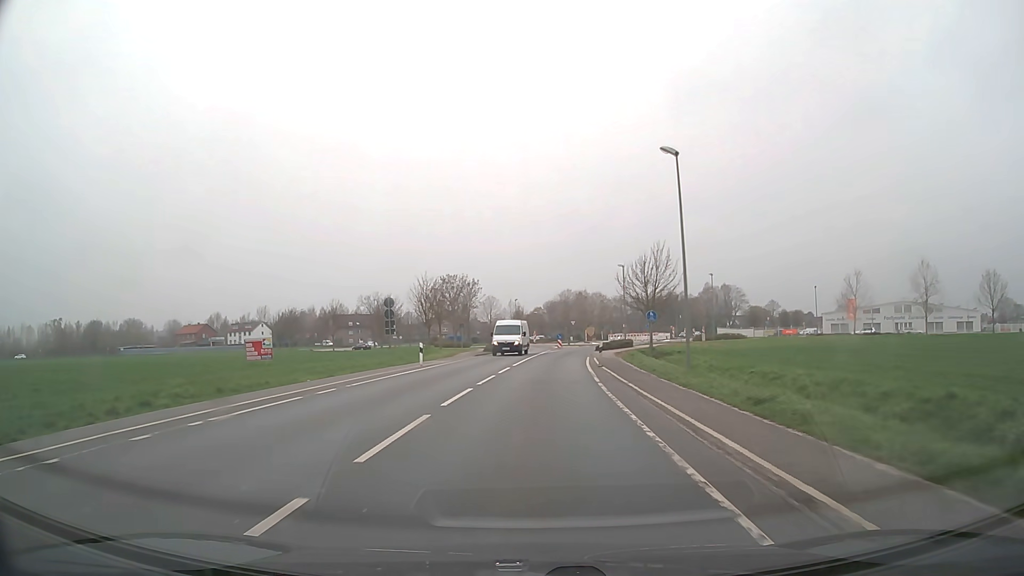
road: secondary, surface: asphalt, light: Day
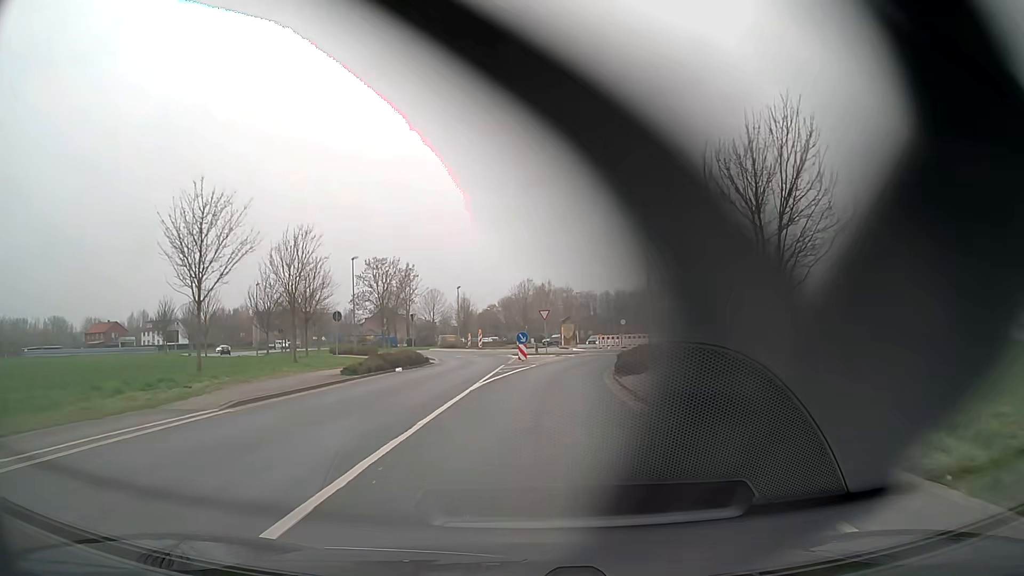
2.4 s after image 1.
(+1.1, +33.1) m; +4°
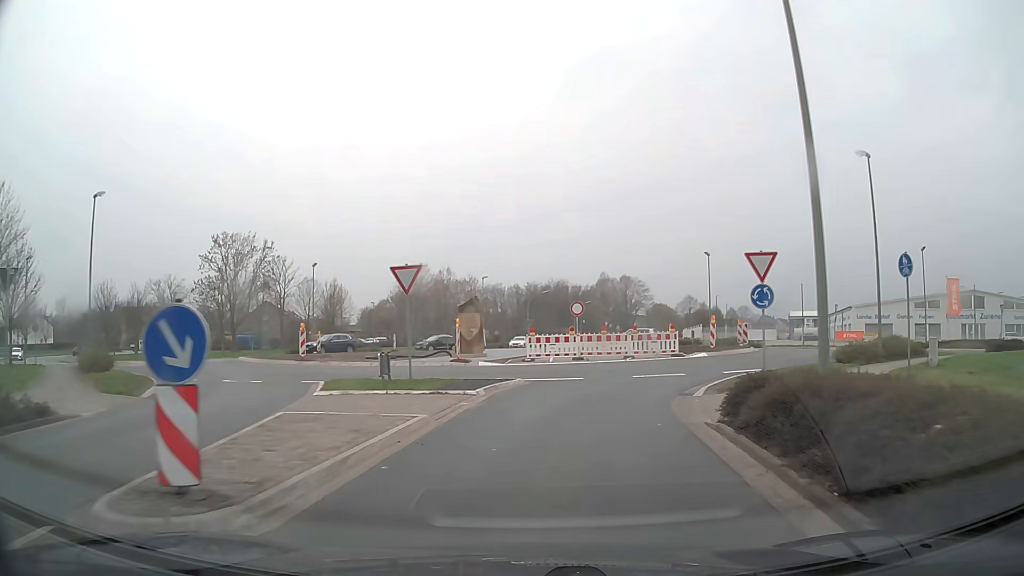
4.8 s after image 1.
(+1.4, +27.3) m; +8°
(+1, +10) (+4, +19) (+10, +27) (+15, +36) (+16, +45) (+13, +55) (+8, +63) (+5, +73) (+6, +83) (+7, +93) m
